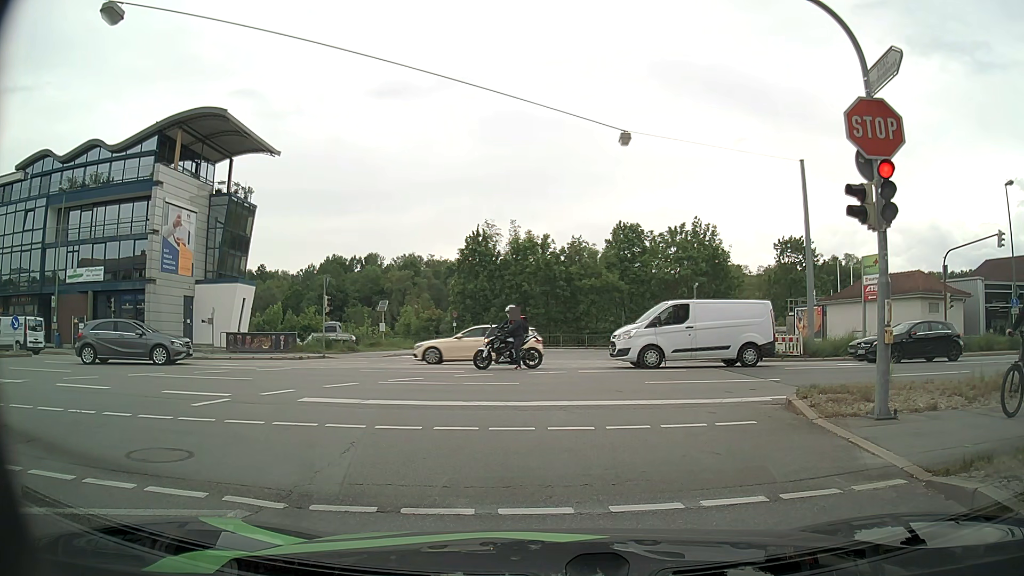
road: tertiary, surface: asphalt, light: Day
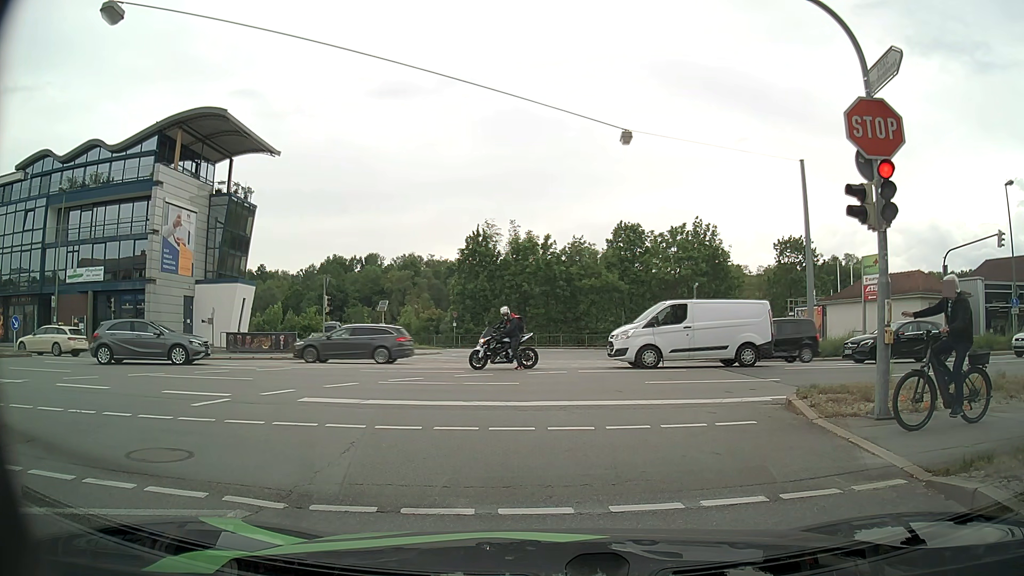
(0.0, 0.0) m; 0°
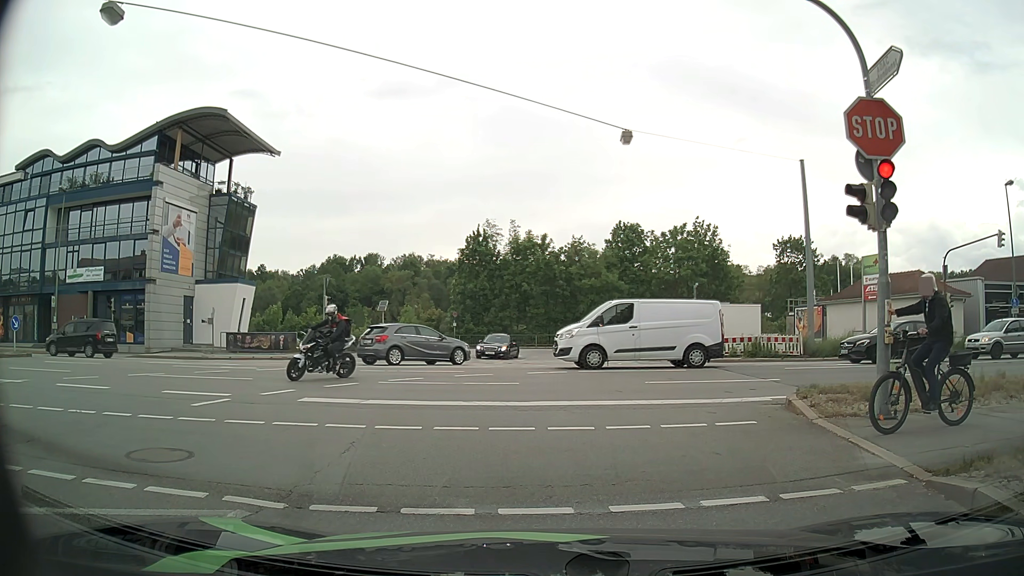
(0.0, 0.0) m; 0°
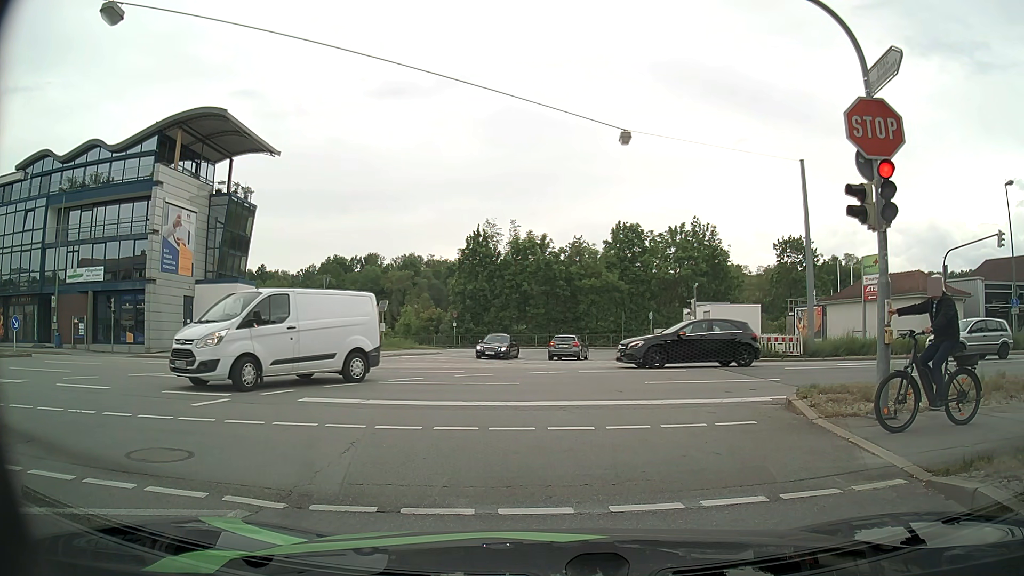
(0.0, 0.0) m; 0°
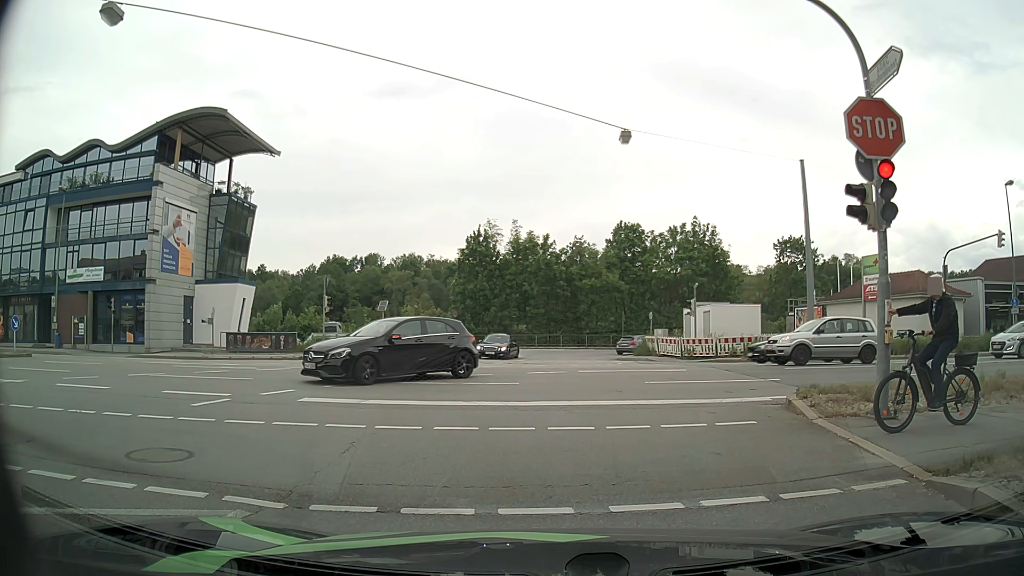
(0.0, 0.0) m; 0°
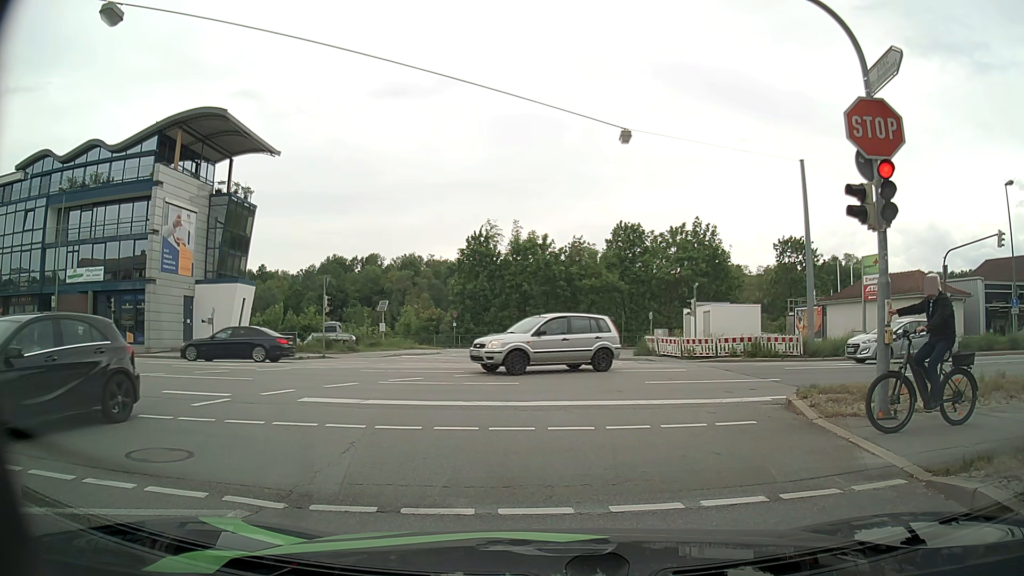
(0.0, 0.0) m; 0°
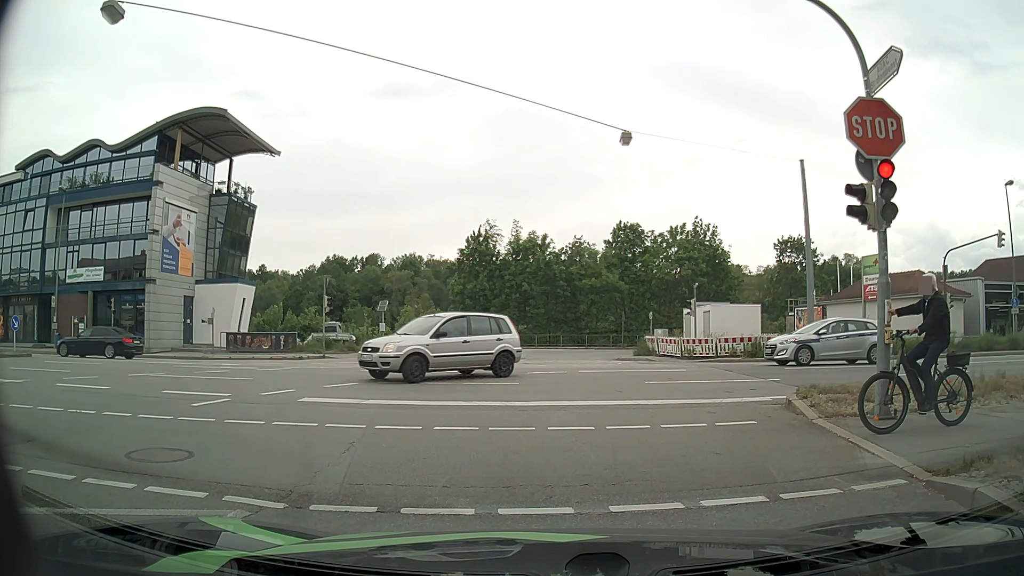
(0.0, 0.0) m; 0°
